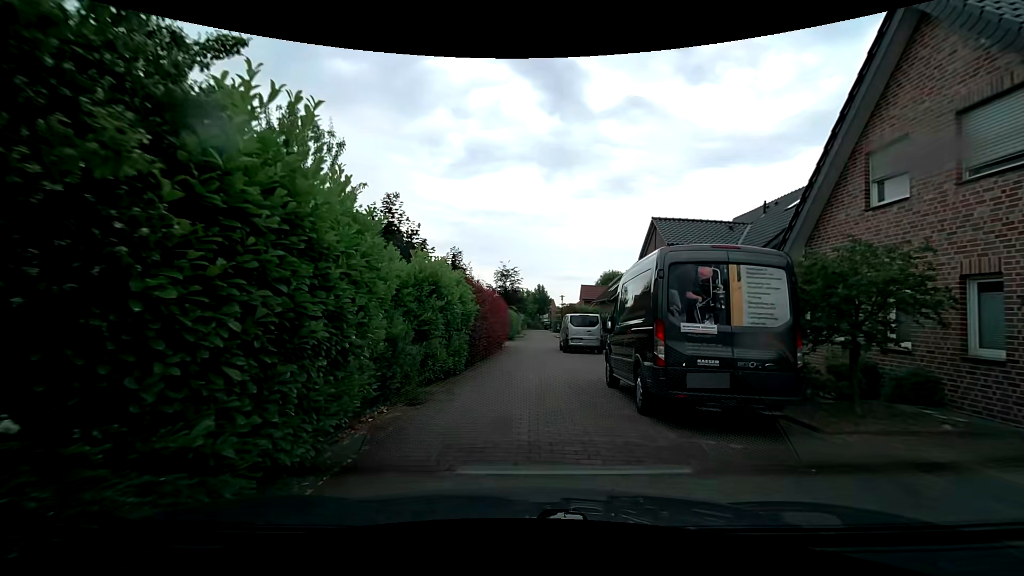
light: Day
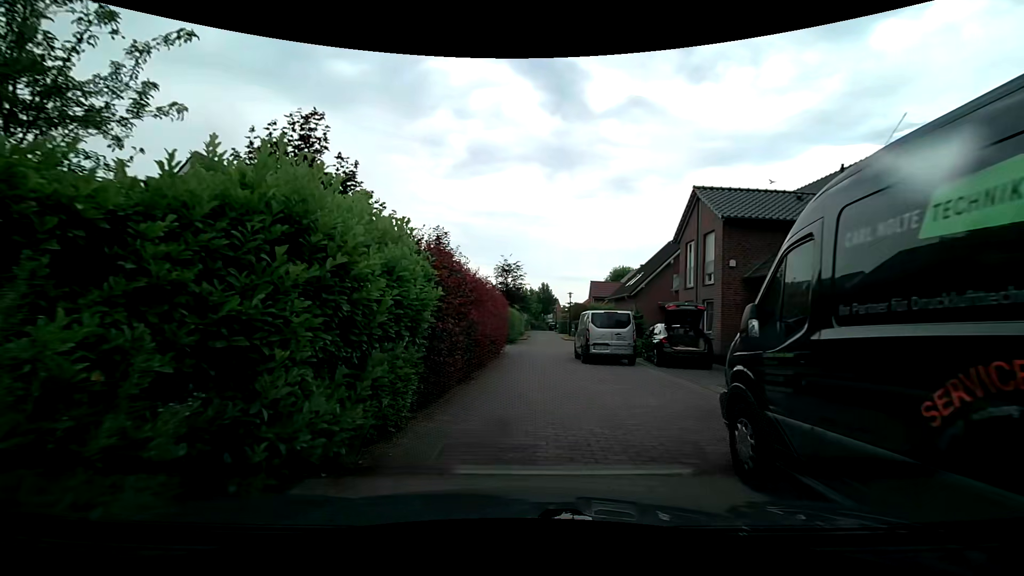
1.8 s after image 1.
(+0.2, +6.6) m; +1°
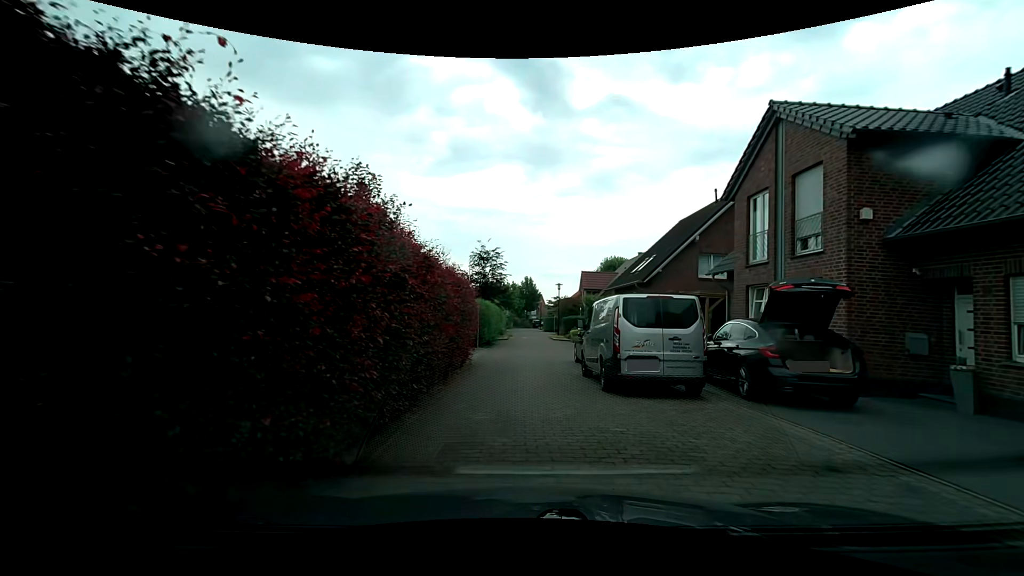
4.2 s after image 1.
(+0.4, +8.7) m; +2°
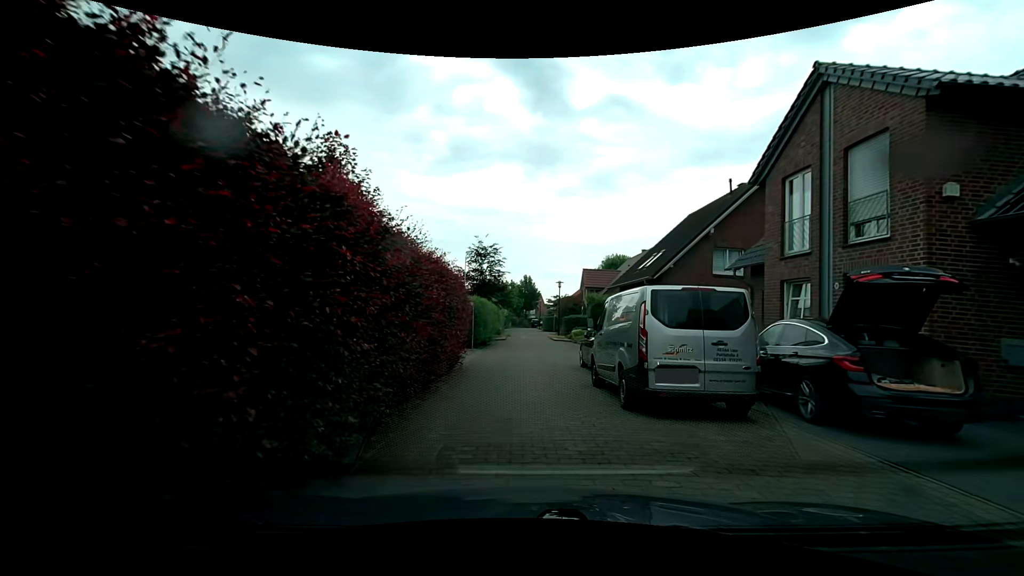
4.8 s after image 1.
(0.0, +2.2) m; +1°
